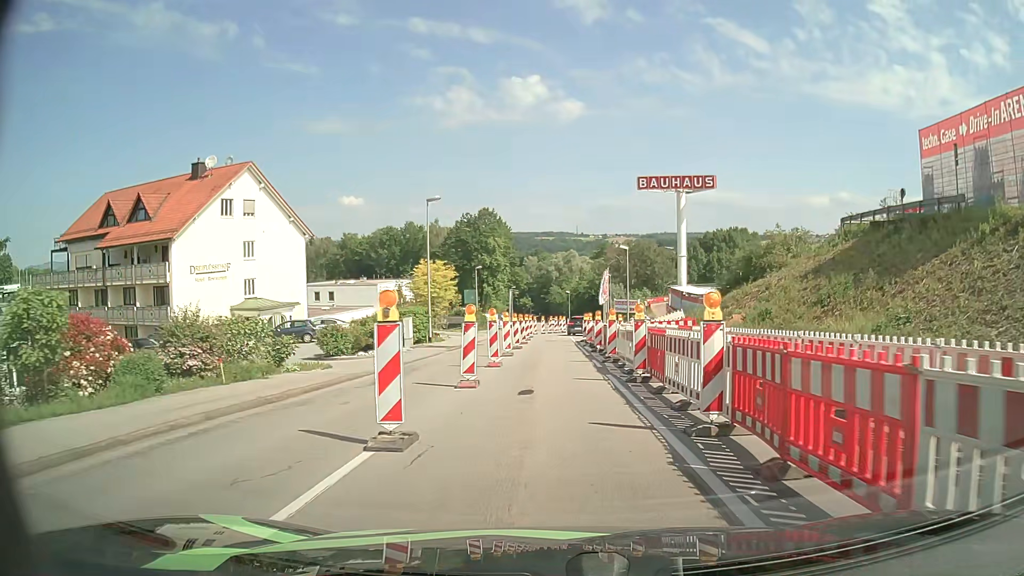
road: tertiary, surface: asphalt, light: Day
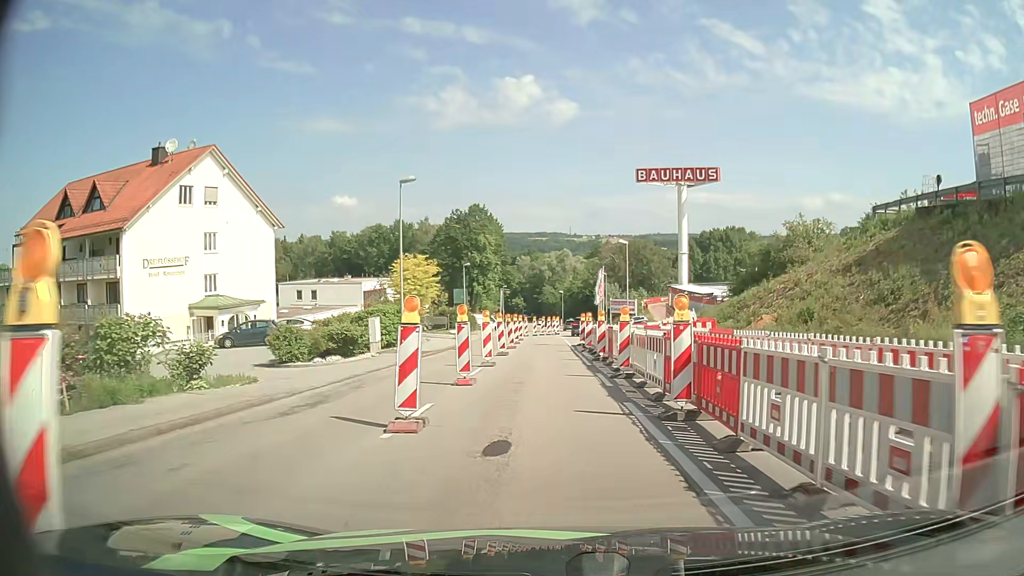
(0.0, +5.3) m; 0°
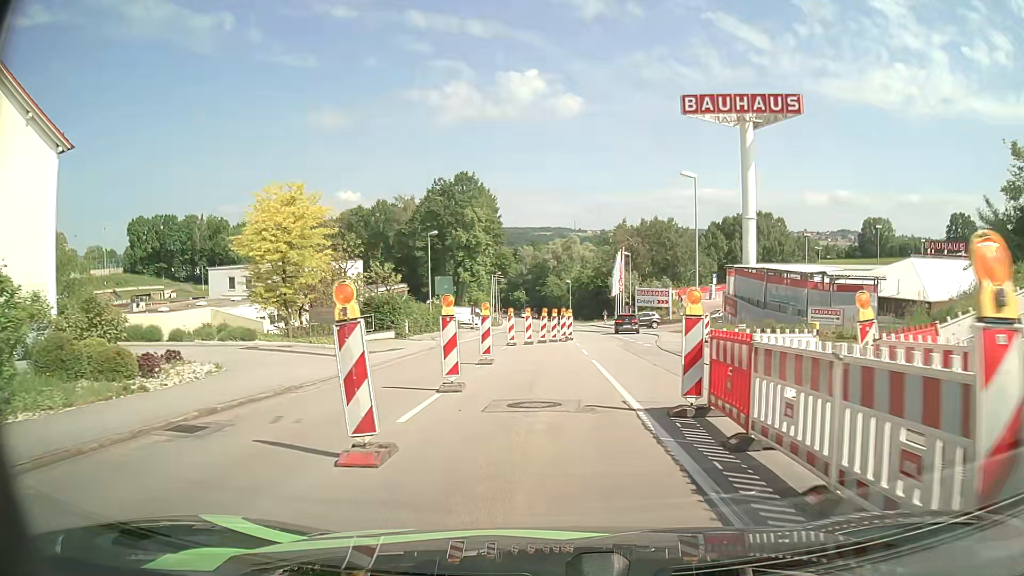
(+0.2, +26.3) m; 0°
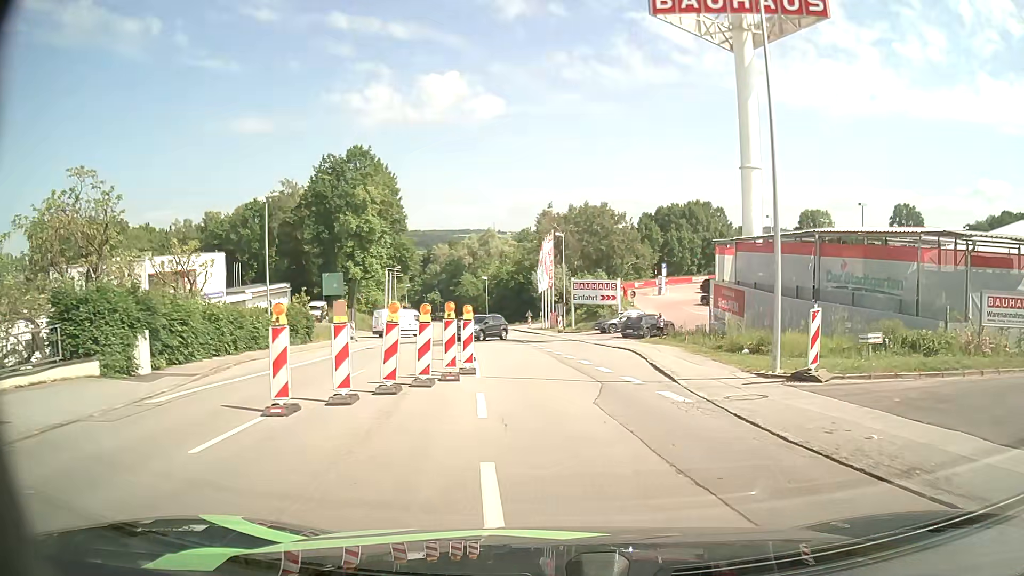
(+0.9, +19.7) m; +7°
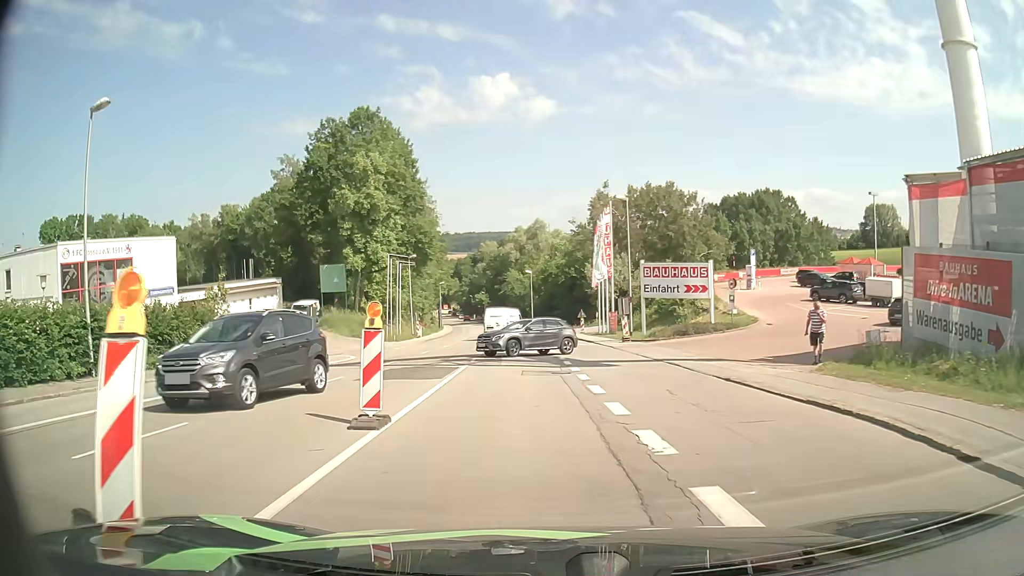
(+0.1, +18.9) m; -4°
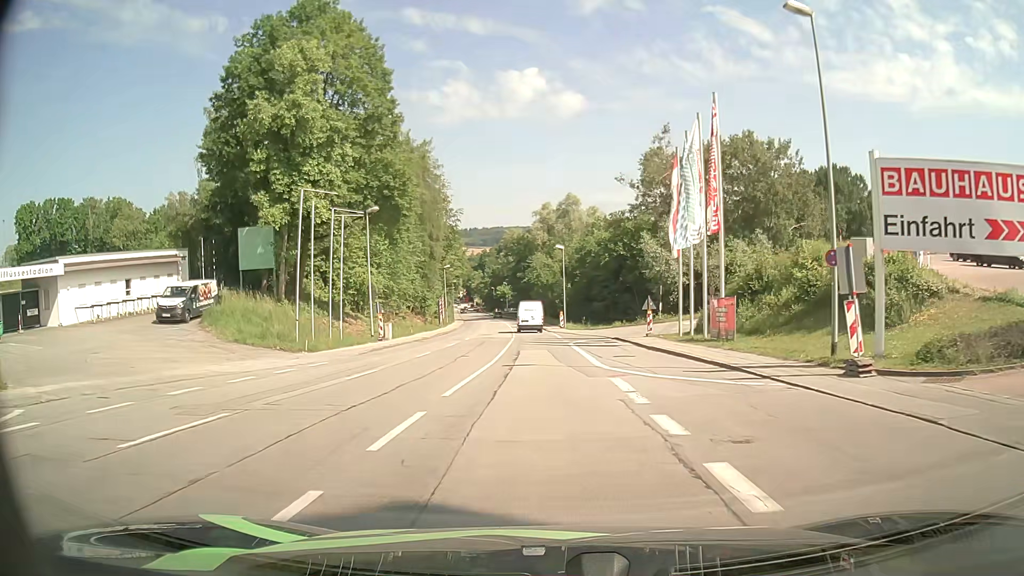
(-1.1, +26.4) m; -3°
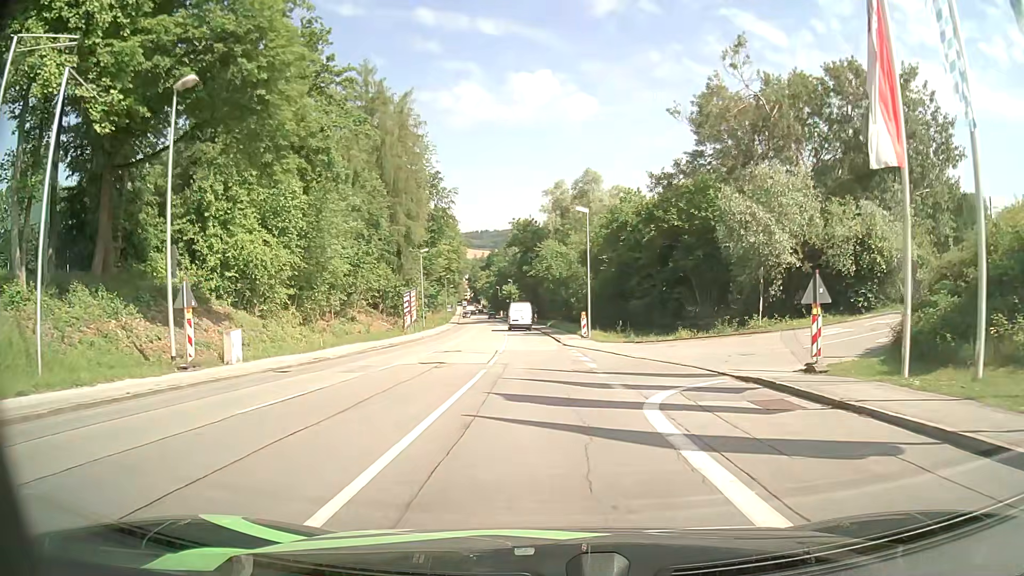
(-0.1, +24.4) m; -1°
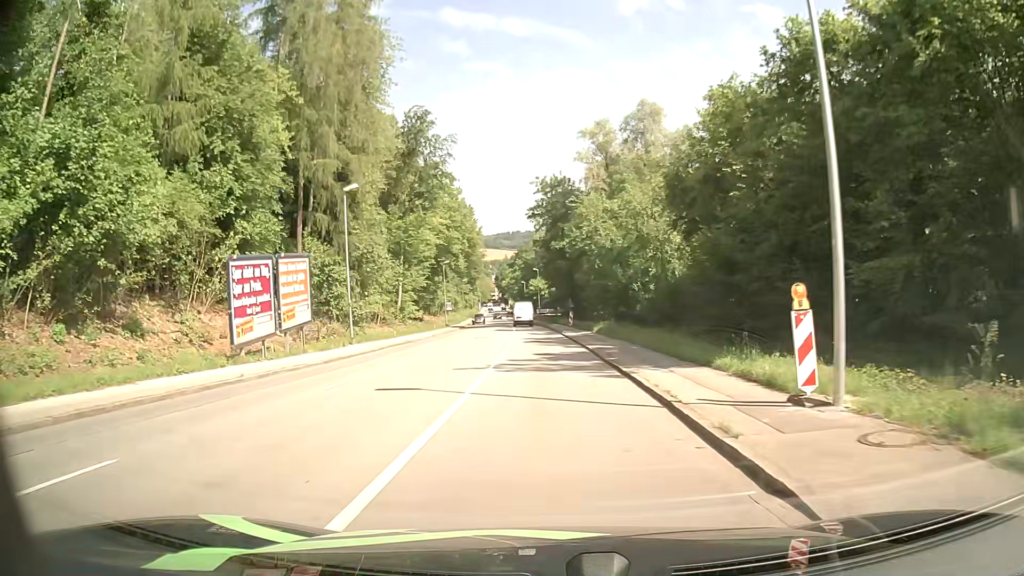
(-0.7, +33.9) m; -2°
(0, +10) (0, +20) (-1, +30) (-1, +40) (-1, +50) (-2, +60) (-3, +70) (-4, +80) (-4, +90) (-5, +100) m
